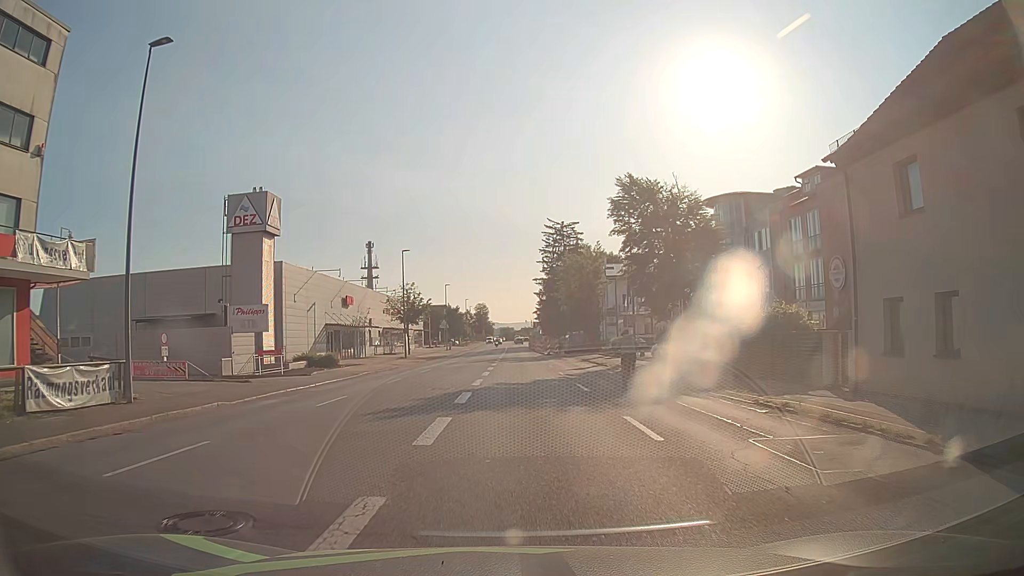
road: tertiary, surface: asphalt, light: Day
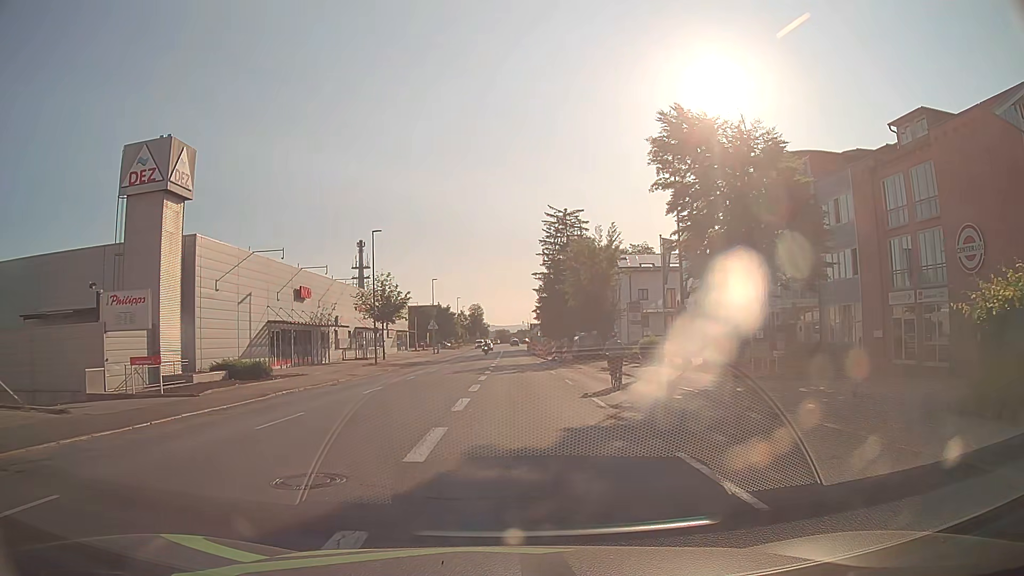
(0.0, +12.9) m; 0°
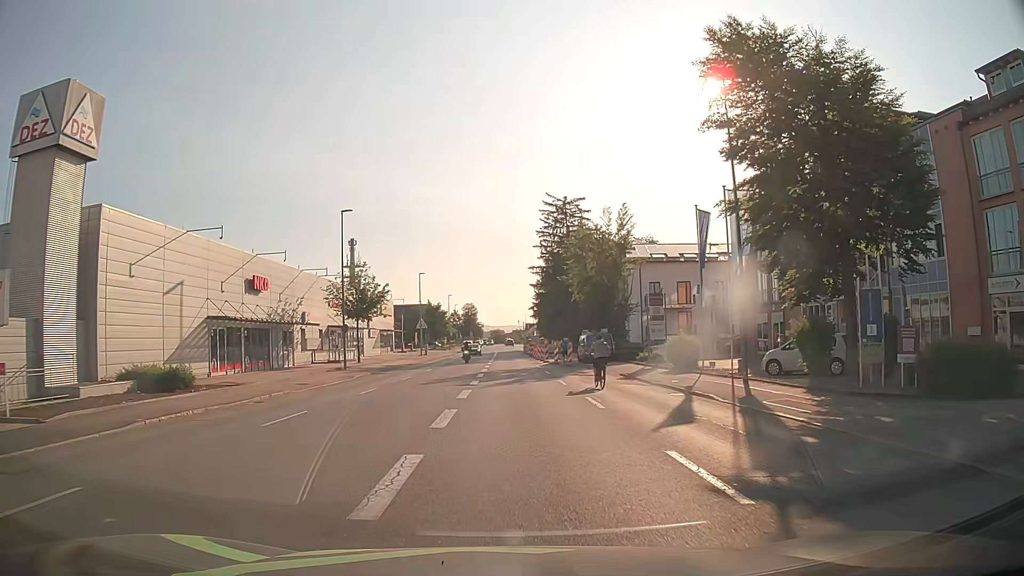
(0.0, +8.5) m; +1°
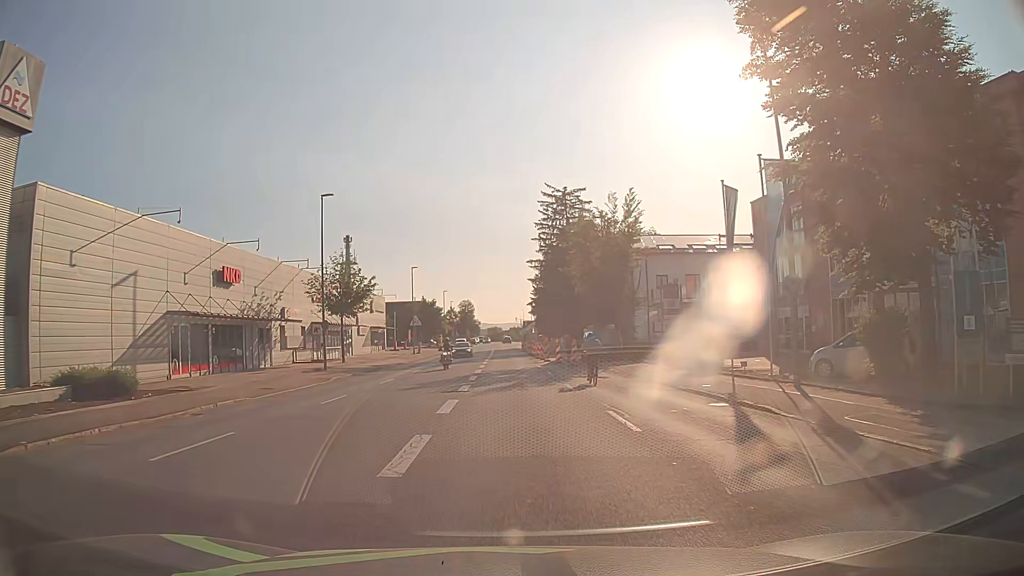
(0.0, +4.3) m; 0°
(0, +10) (0, +20) (0, +30) (0, +40) (-1, +50) (-1, +60) (-1, +70) (-1, +80) (-2, +90) (-2, +100) m
